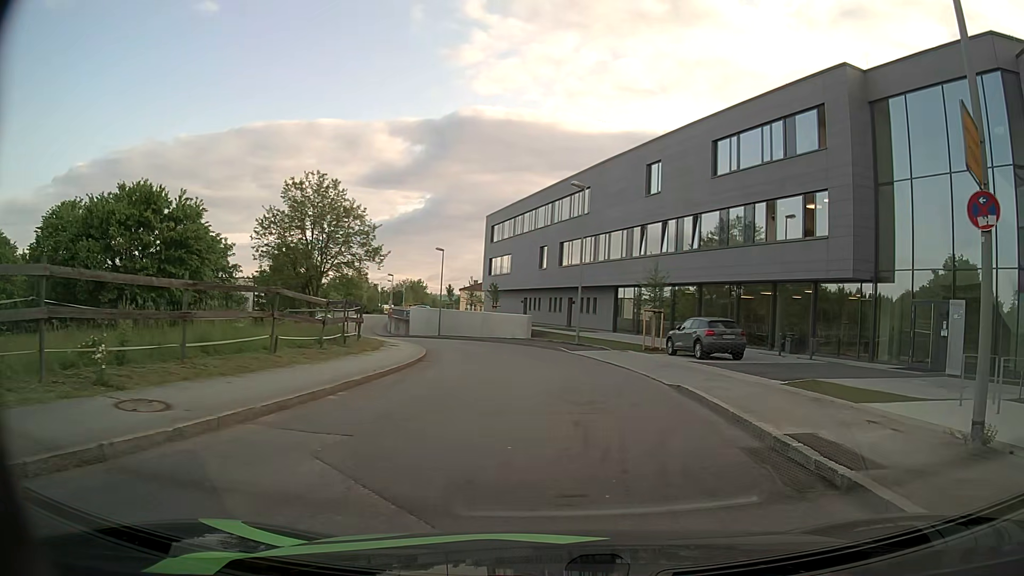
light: Day
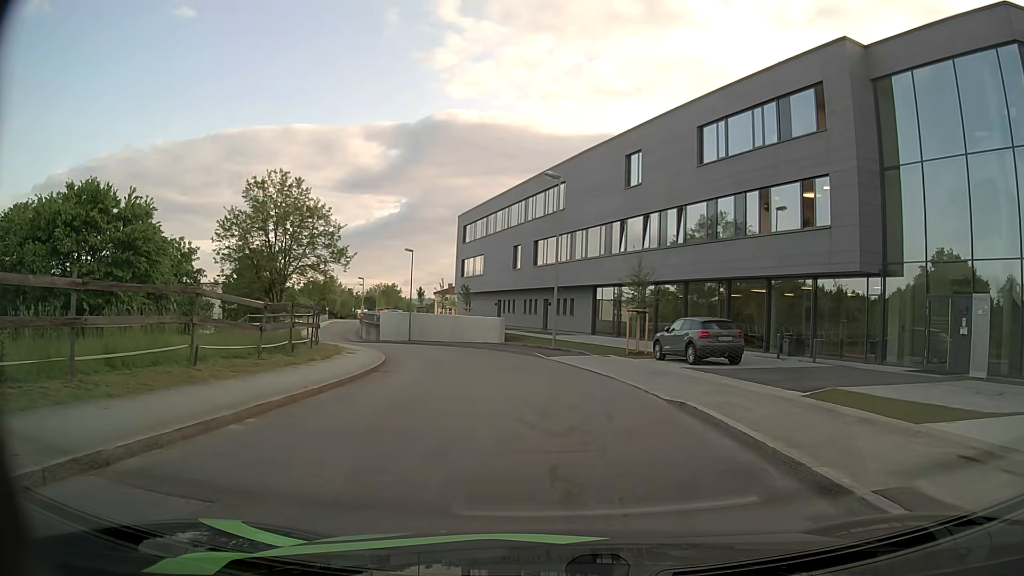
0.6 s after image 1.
(+0.1, +2.8) m; +2°
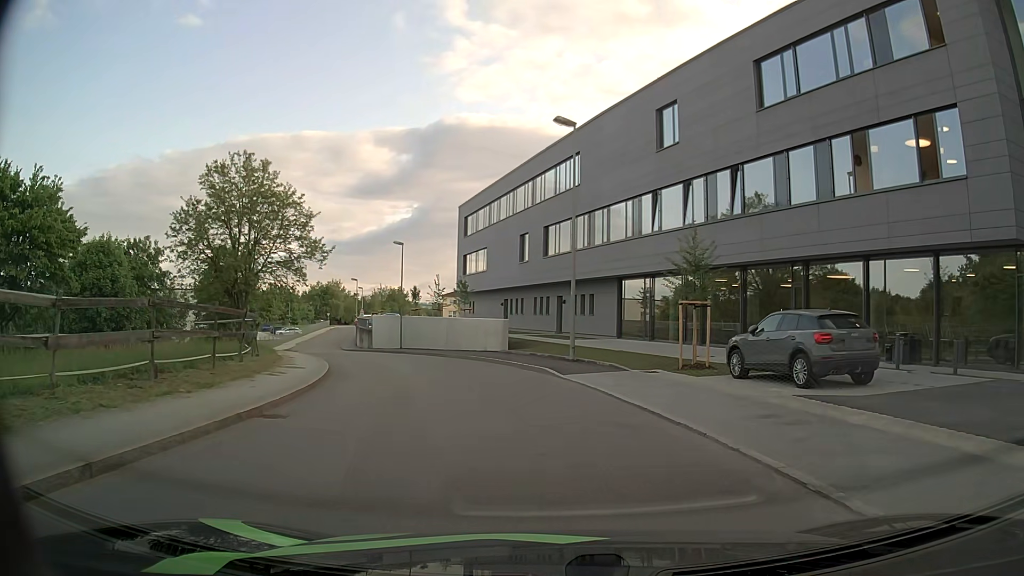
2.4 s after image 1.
(0.0, +8.8) m; -1°
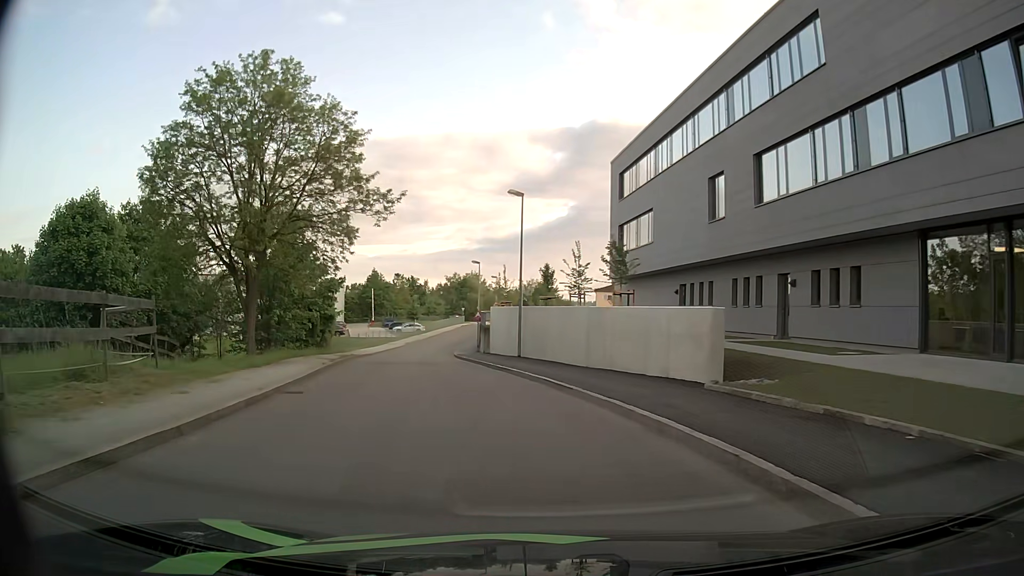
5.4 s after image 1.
(-2.0, +18.9) m; -13°
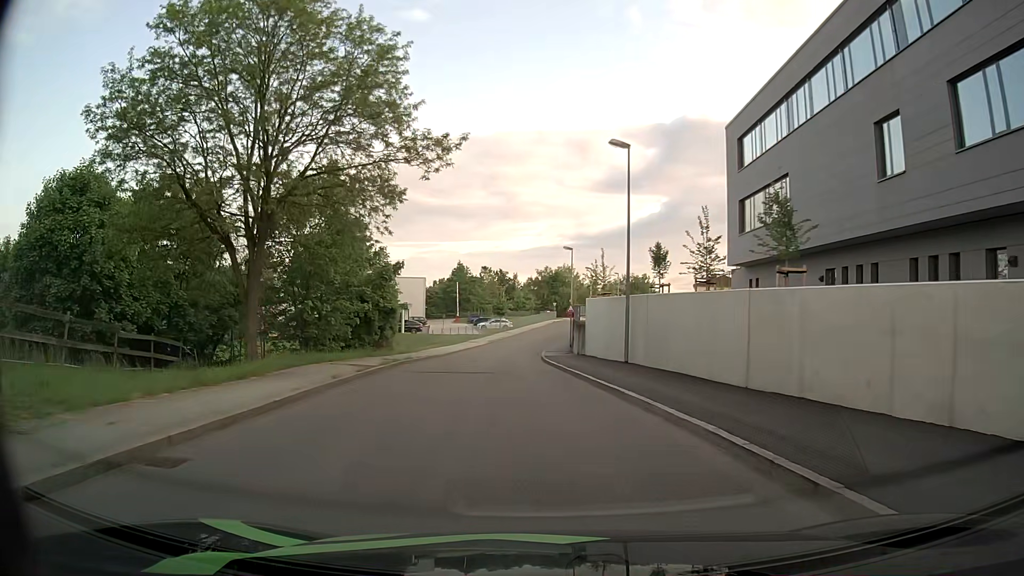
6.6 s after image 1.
(-0.6, +8.5) m; -8°
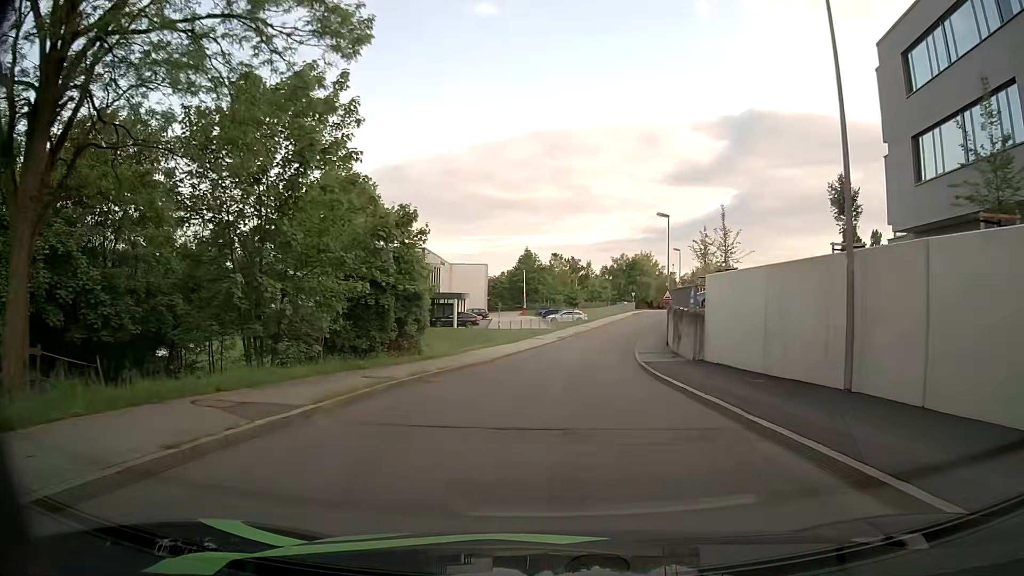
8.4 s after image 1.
(-0.8, +13.2) m; -6°
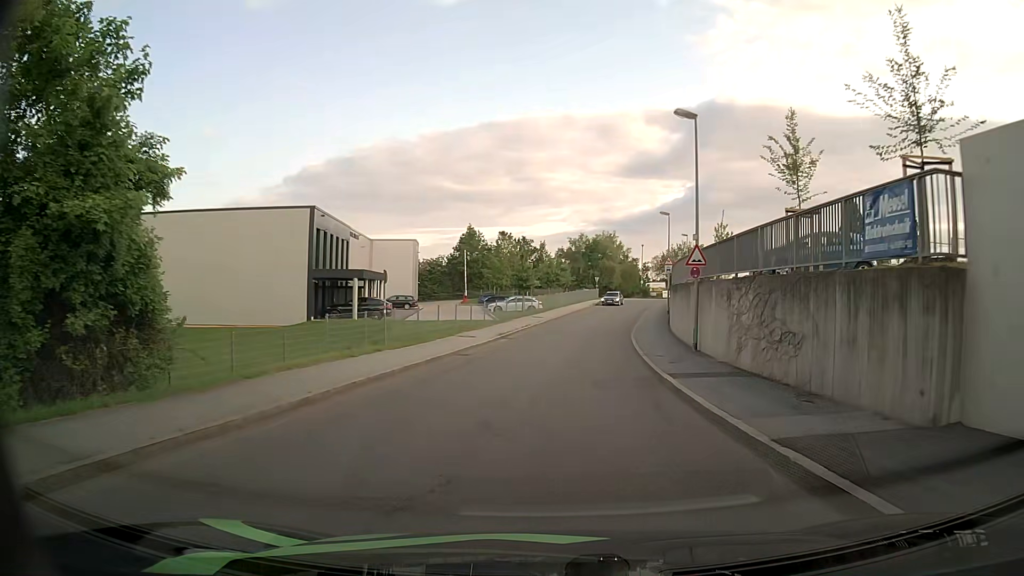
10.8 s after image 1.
(+0.9, +19.1) m; +5°
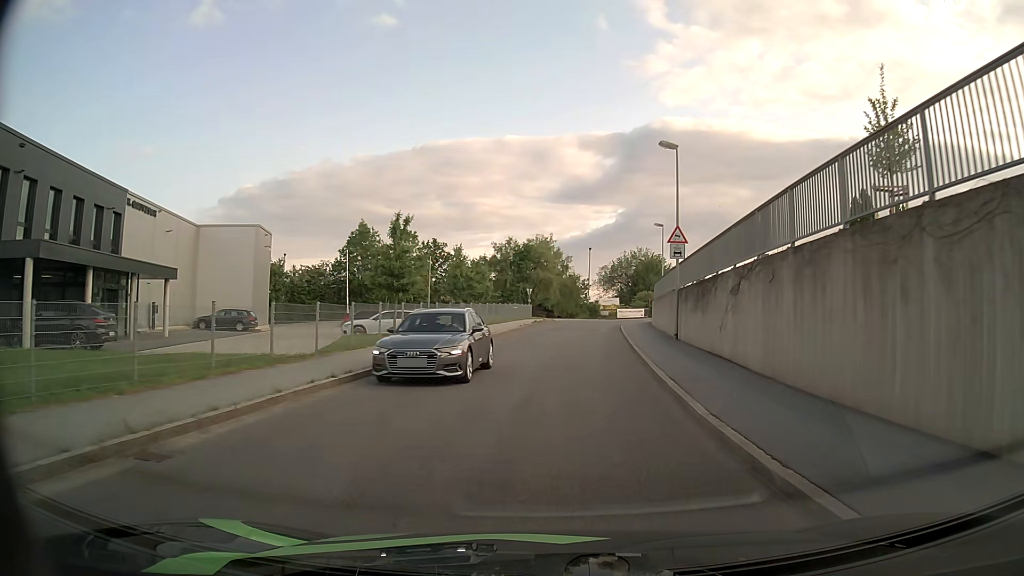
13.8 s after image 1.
(+1.1, +26.2) m; +5°
(0, +10) (+1, +20) (+2, +30) (+2, +40) (+4, +50) (+7, +59) (+11, +68) (+19, +75) (+28, +78) (+38, +79) m
